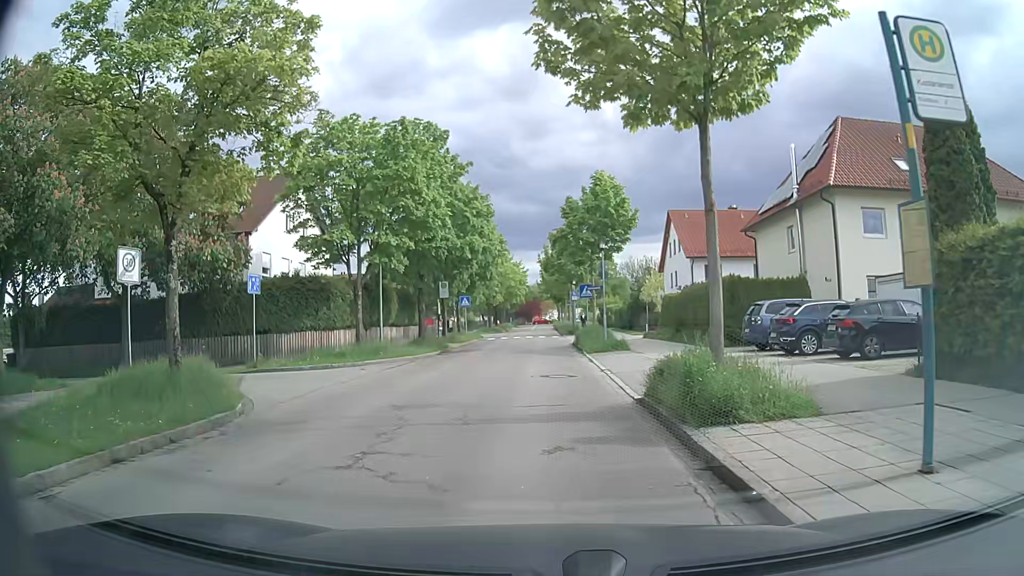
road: residential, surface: asphalt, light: Day
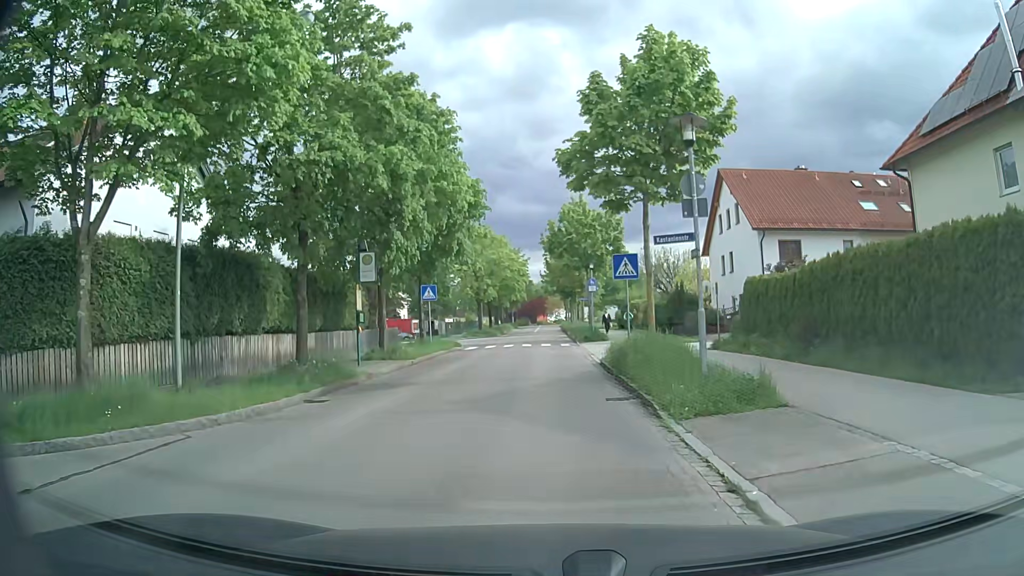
(-0.2, +17.0) m; -1°
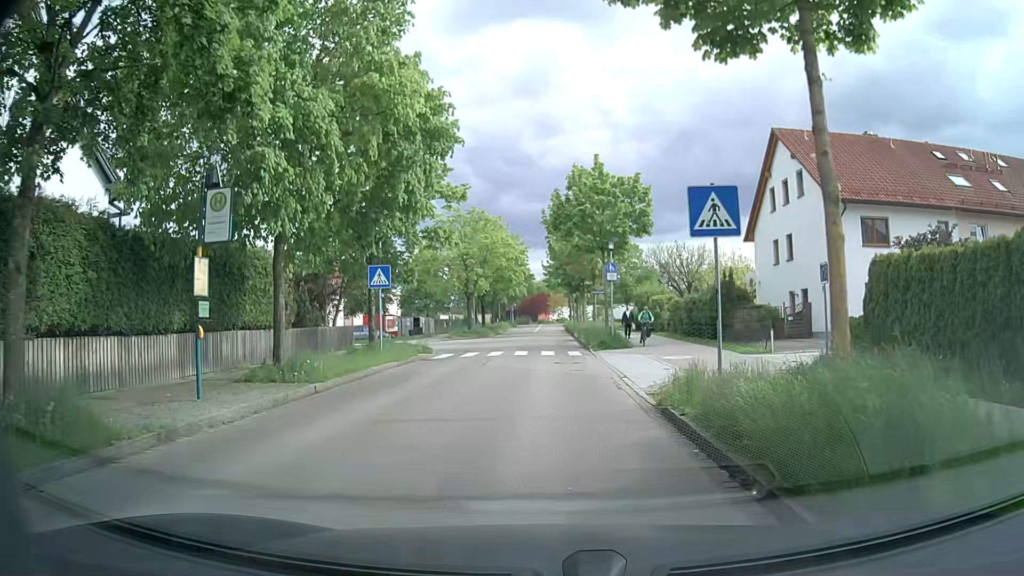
(-0.1, +10.3) m; -1°
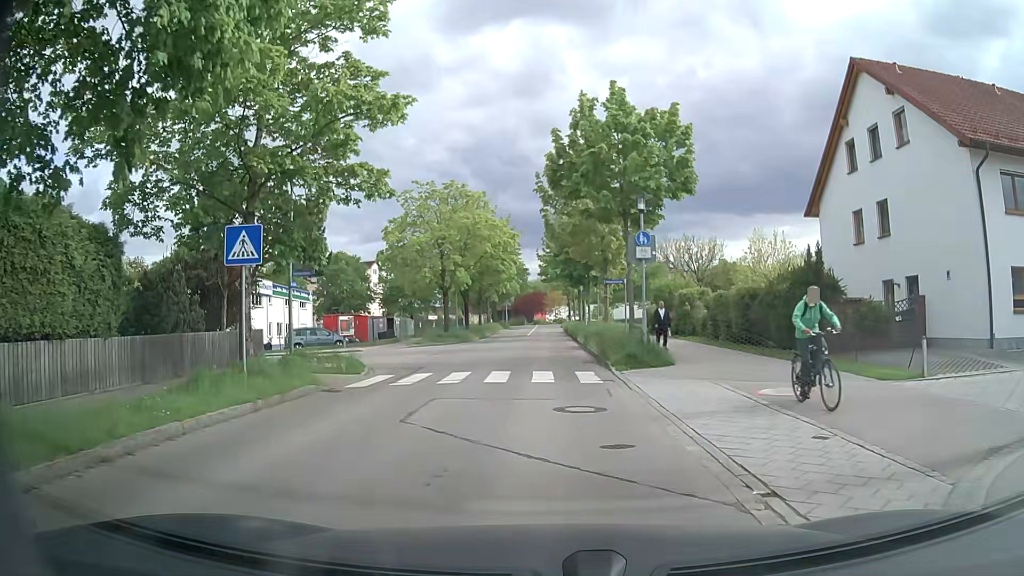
(+0.1, +10.4) m; 0°
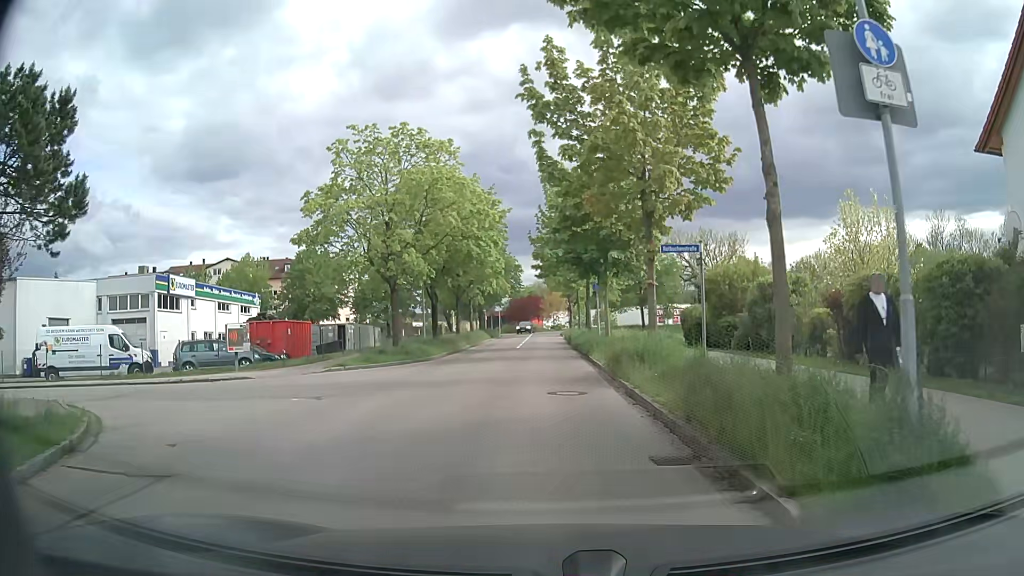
(+0.1, +13.8) m; +1°
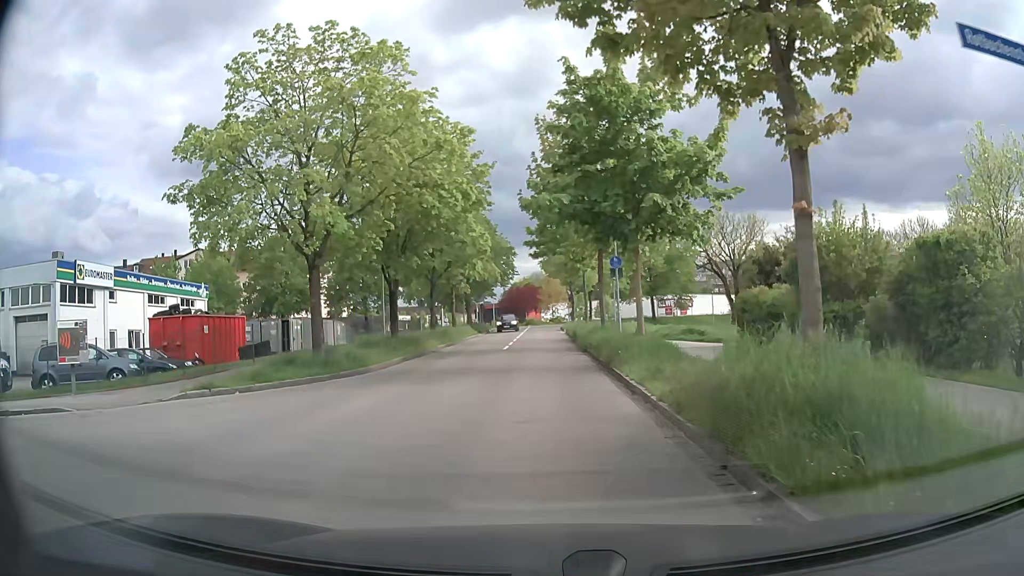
(0.0, +10.1) m; -2°
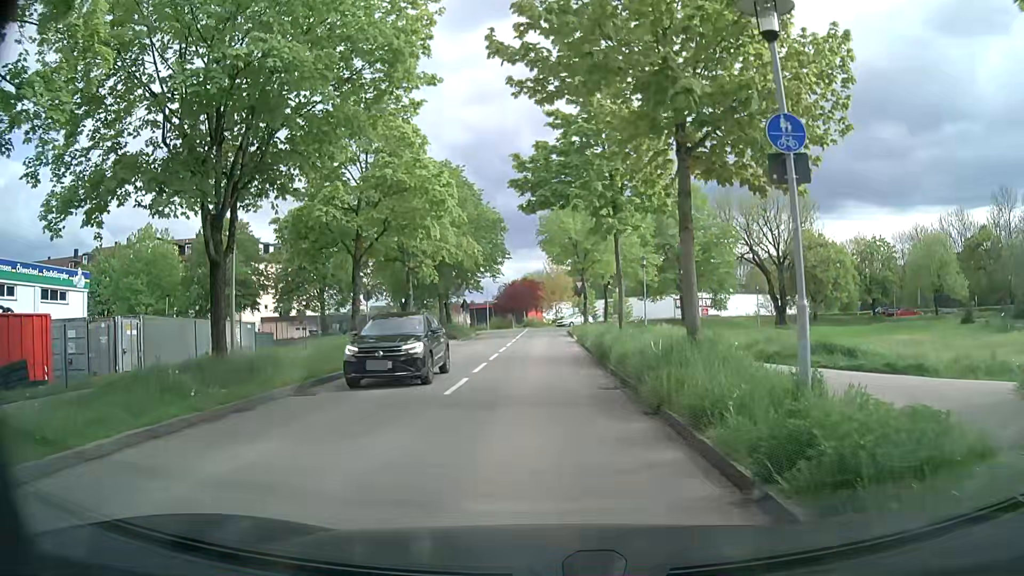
(+0.5, +16.3) m; +2°
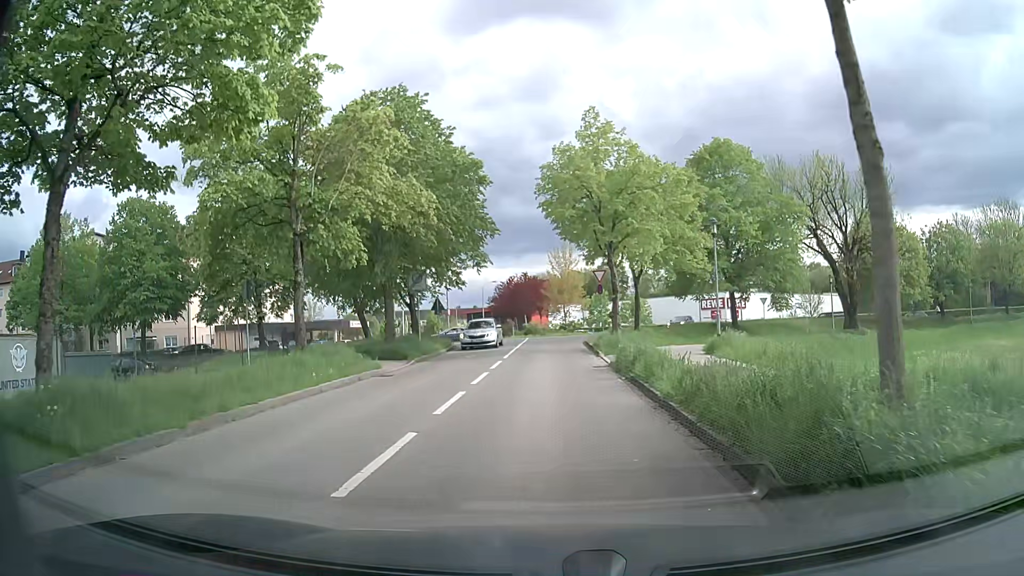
(-0.2, +15.7) m; -2°
(0, +10) (0, +20) (+1, +30) (+1, +40) (+5, +49) (+13, +55) (+21, +61) (+27, +69) (+28, +79) (+23, +87) m
